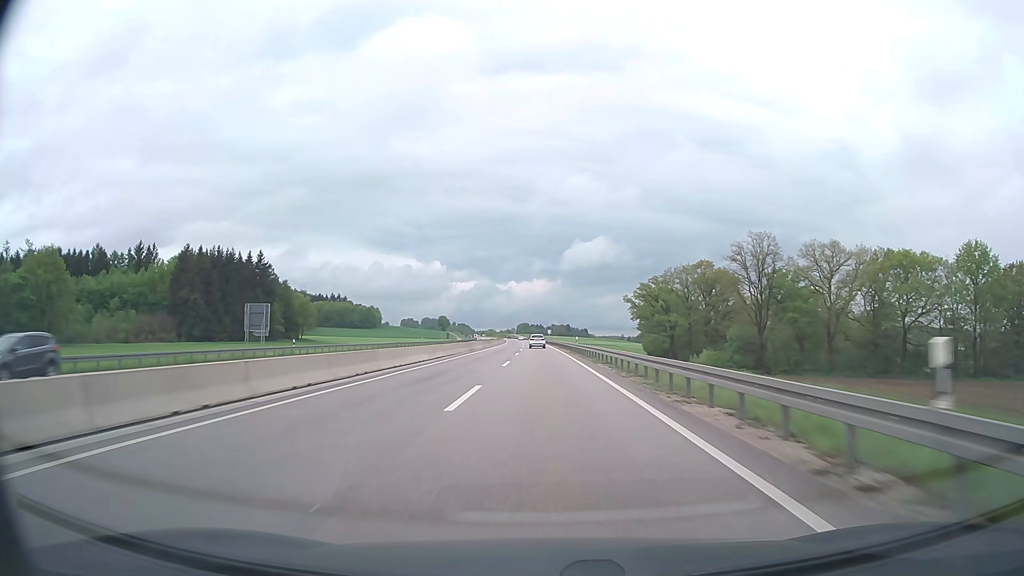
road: trunk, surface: asphalt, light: Day
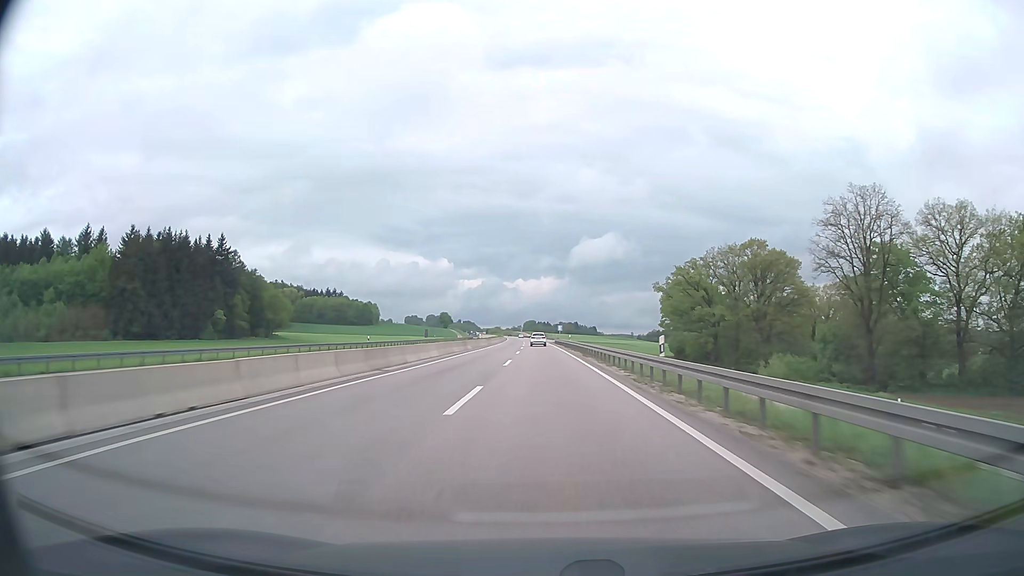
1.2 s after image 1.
(-0.3, +37.0) m; -1°
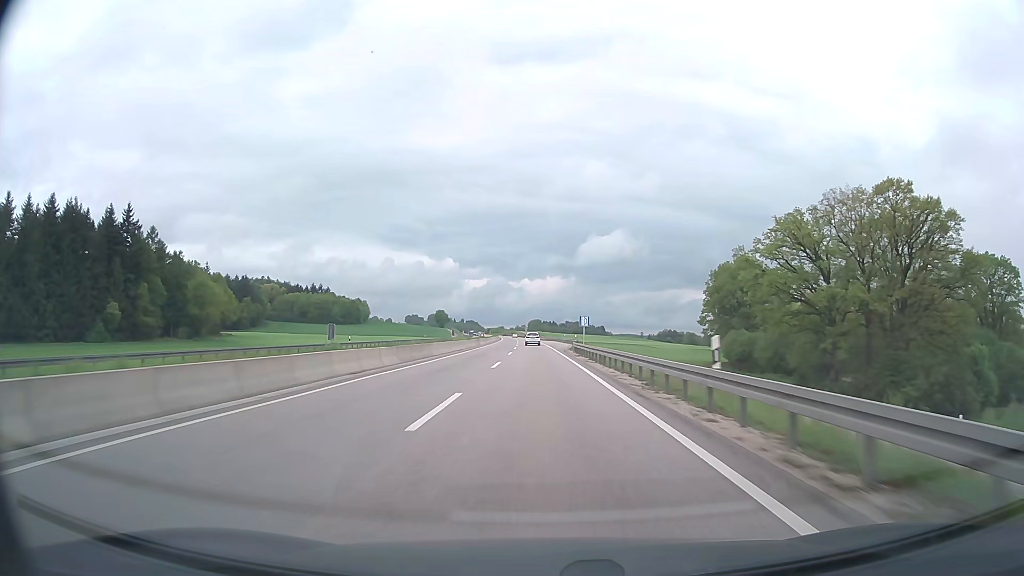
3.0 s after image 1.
(-0.2, +56.1) m; 0°
(0, +10) (0, +20) (0, +30) (0, +40) (0, +50) (-1, +60) (-1, +70) (-1, +80) (-1, +90) (-2, +100) m
